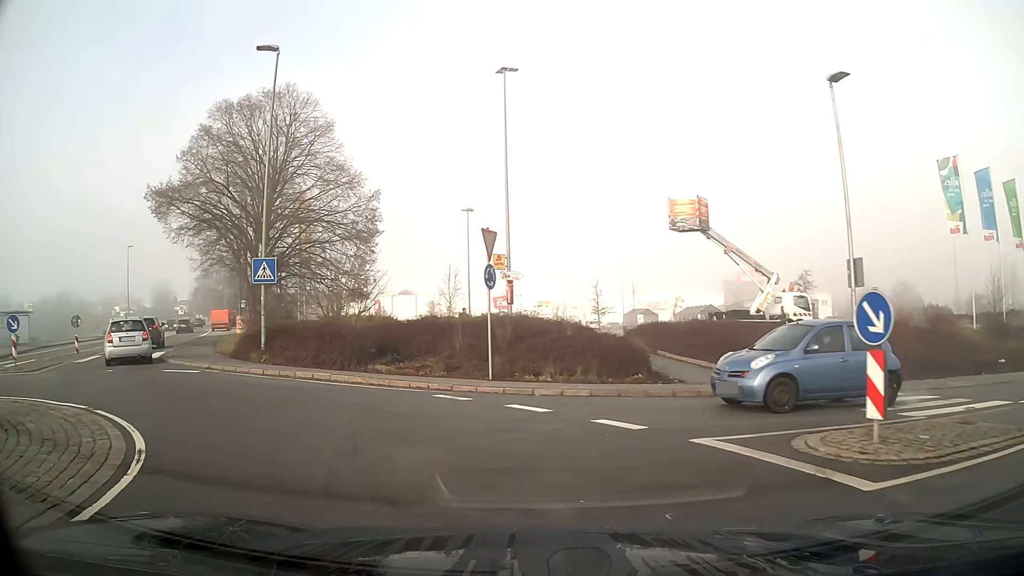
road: tertiary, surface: asphalt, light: Day
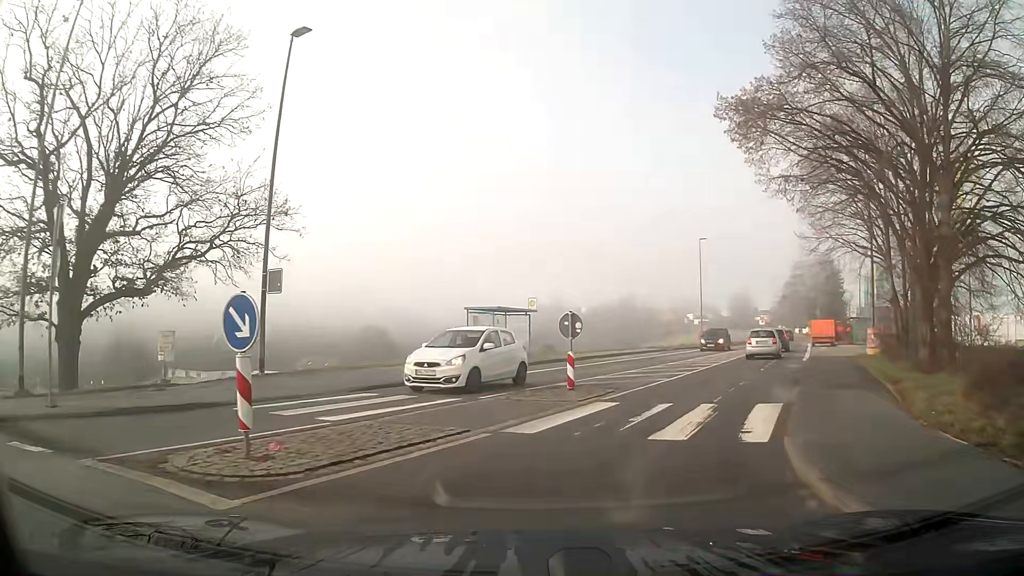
(-7.5, +14.2) m; -44°
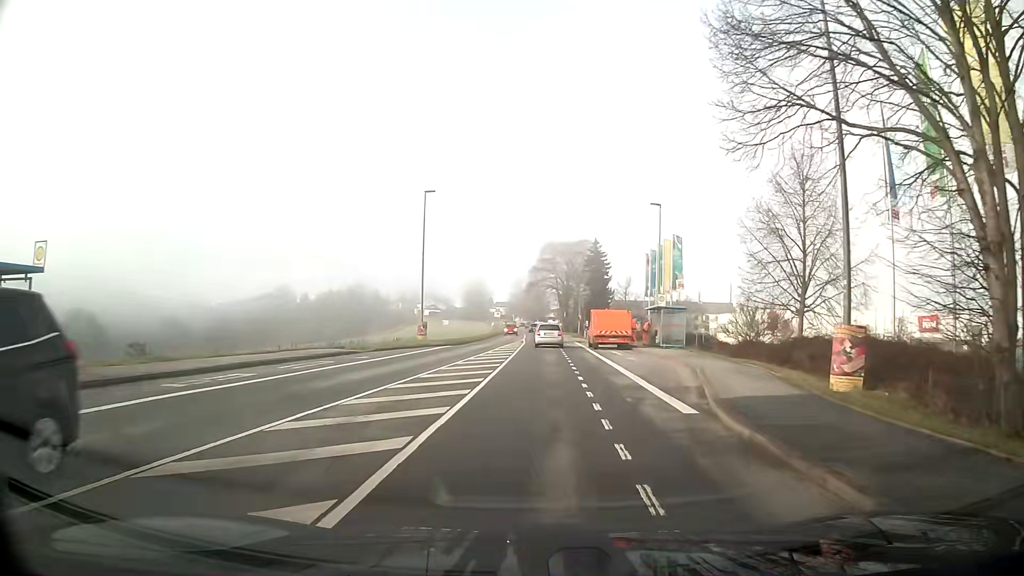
(+4.9, +19.8) m; +21°
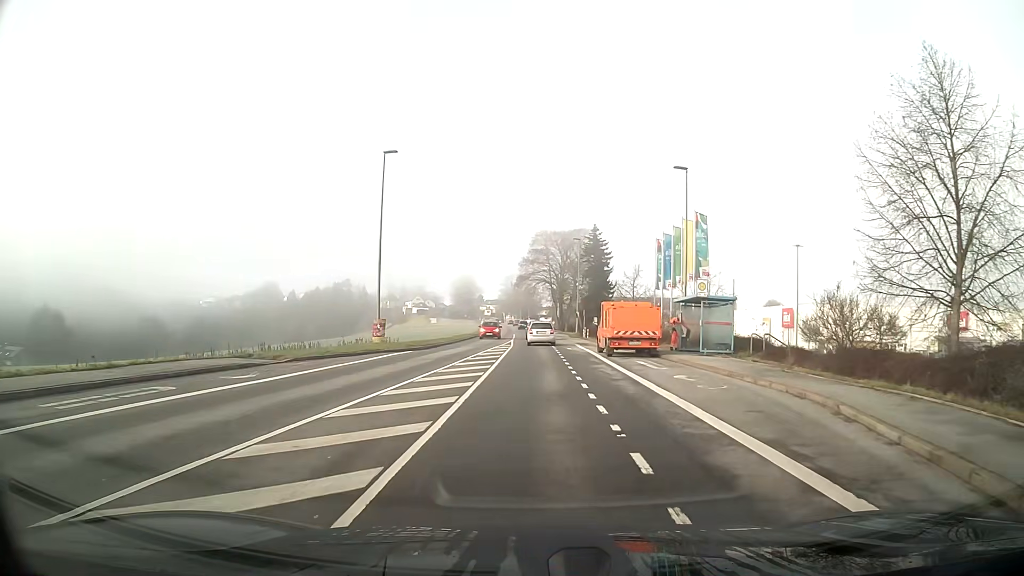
(+0.1, +10.8) m; +1°
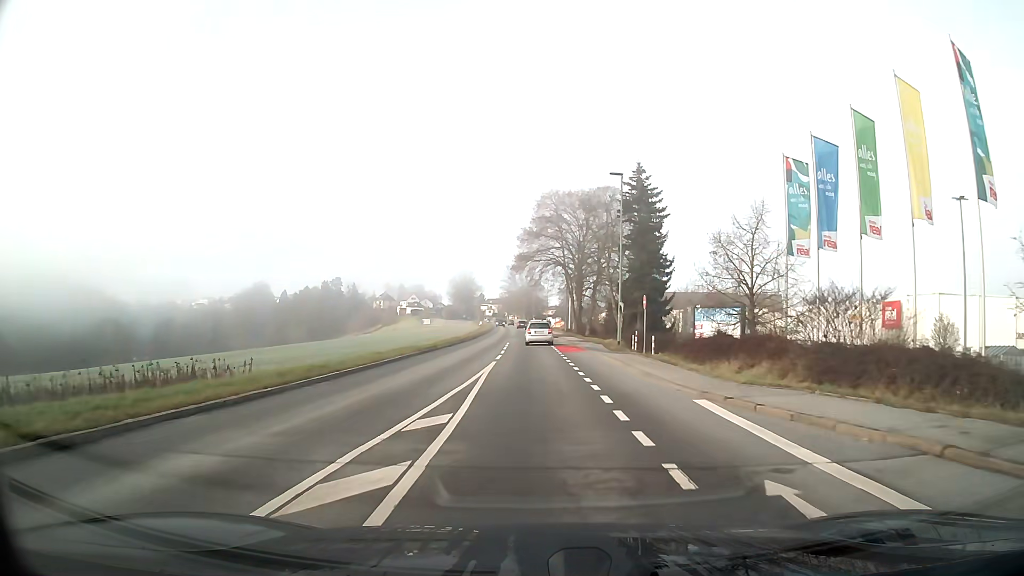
(0.0, +30.8) m; 0°
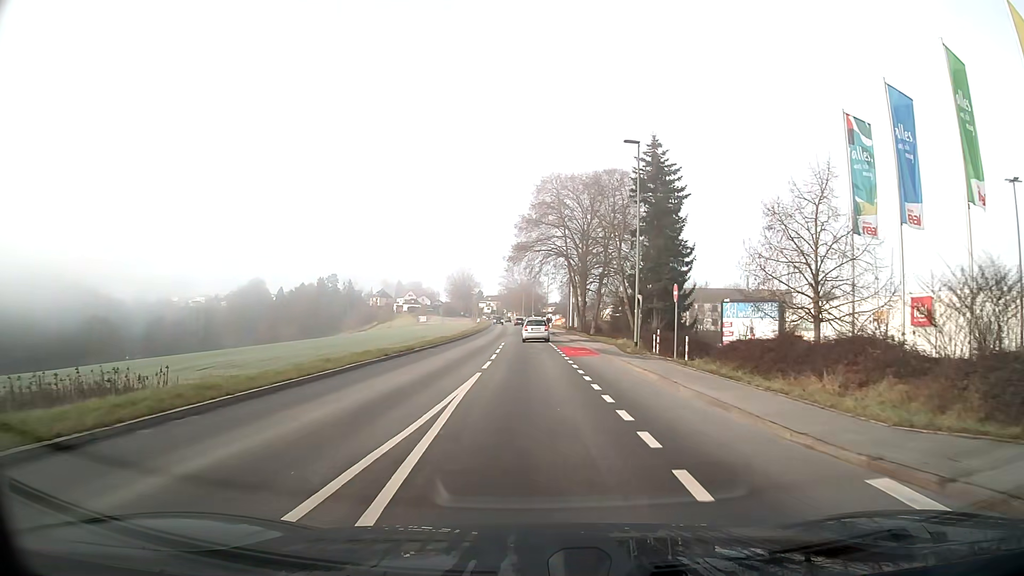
(0.0, +6.6) m; 0°
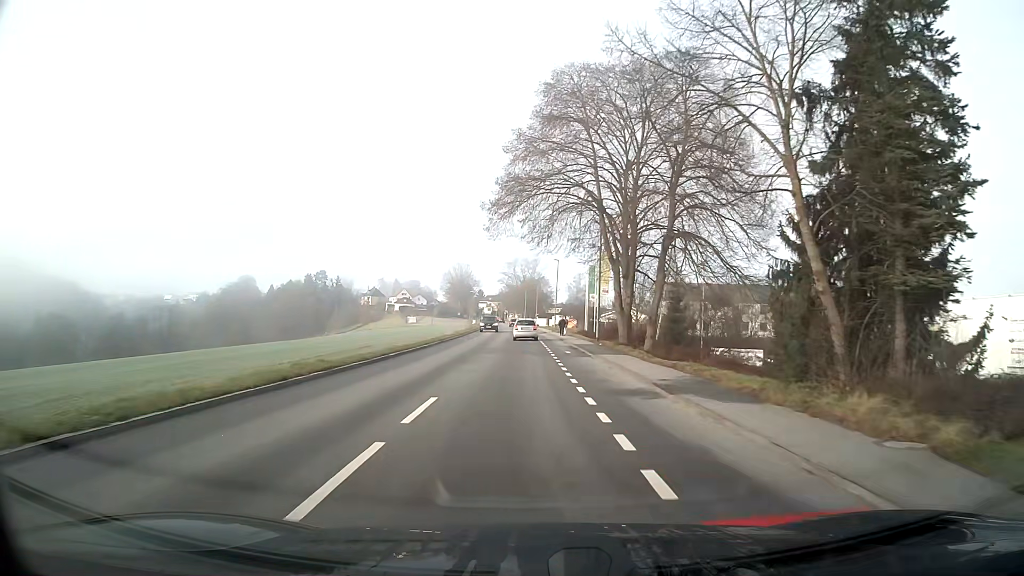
(+0.1, +28.3) m; 0°
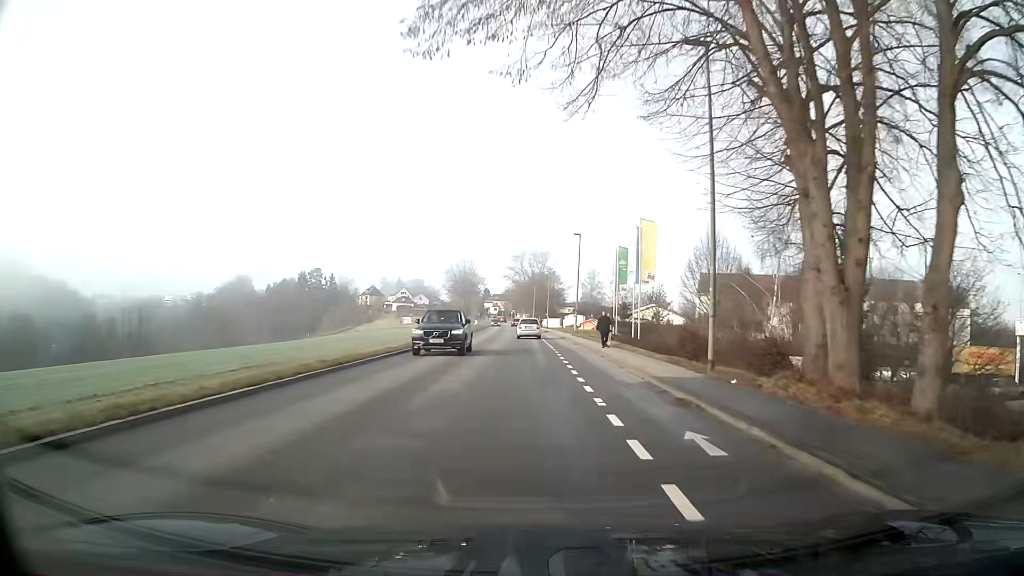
(-0.1, +22.8) m; 0°
(0, +10) (0, +20) (0, +30) (0, +40) (-1, +50) (-1, +60) (-1, +70) (-2, +80) (-2, +90) (-3, +100) m
